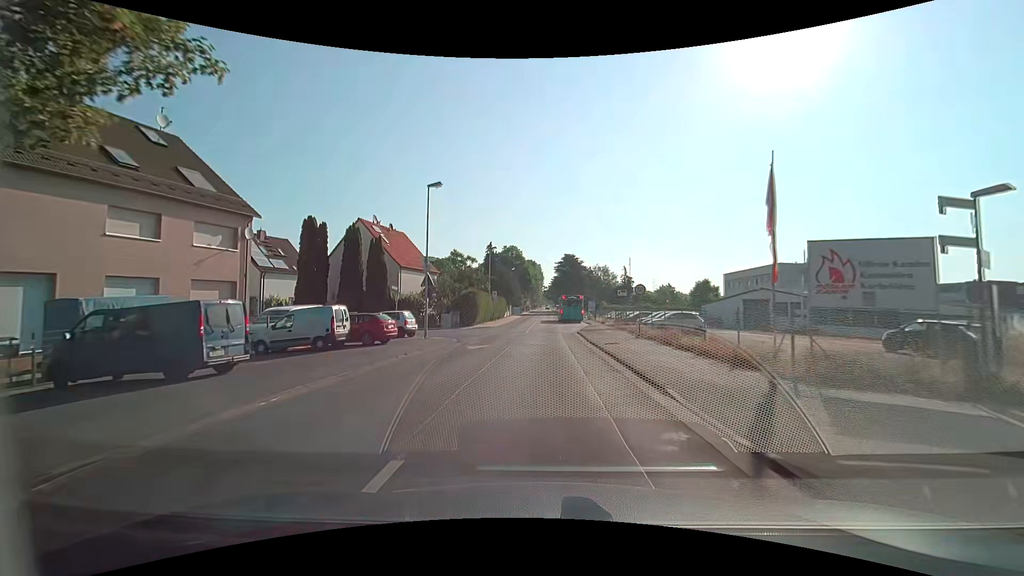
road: unclassified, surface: asphalt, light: Day
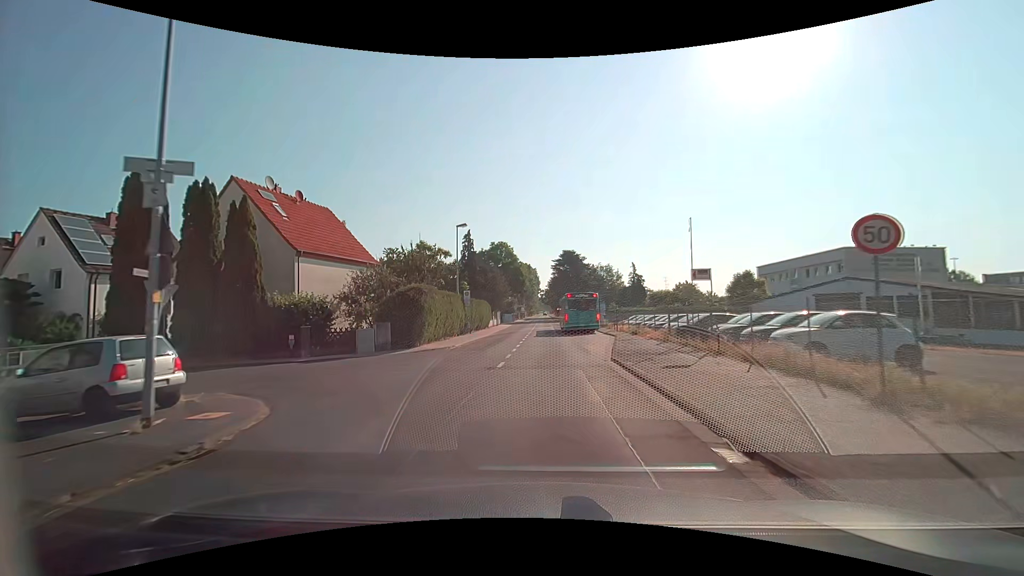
(+0.4, +18.5) m; +1°
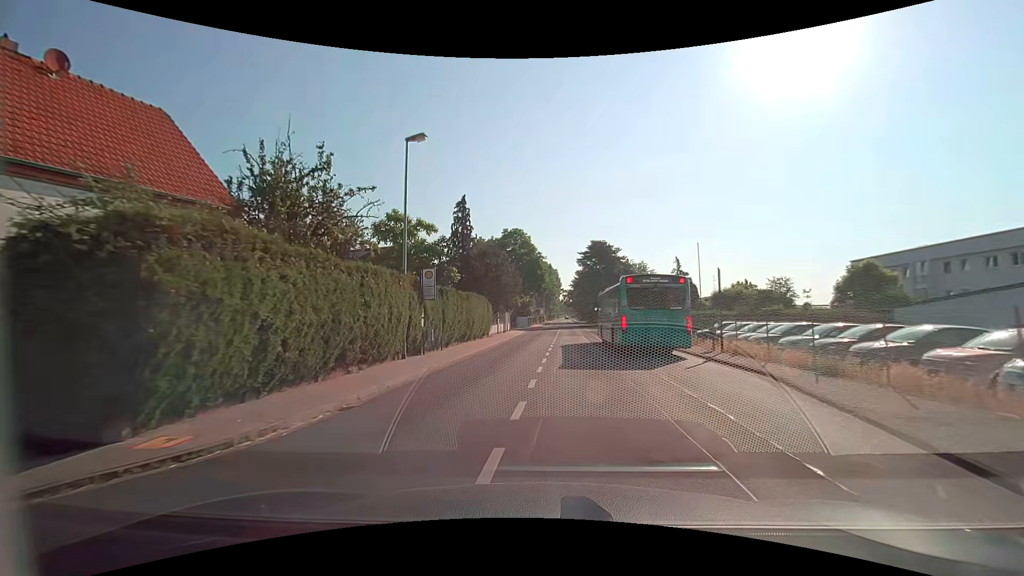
(-0.3, +18.7) m; -2°
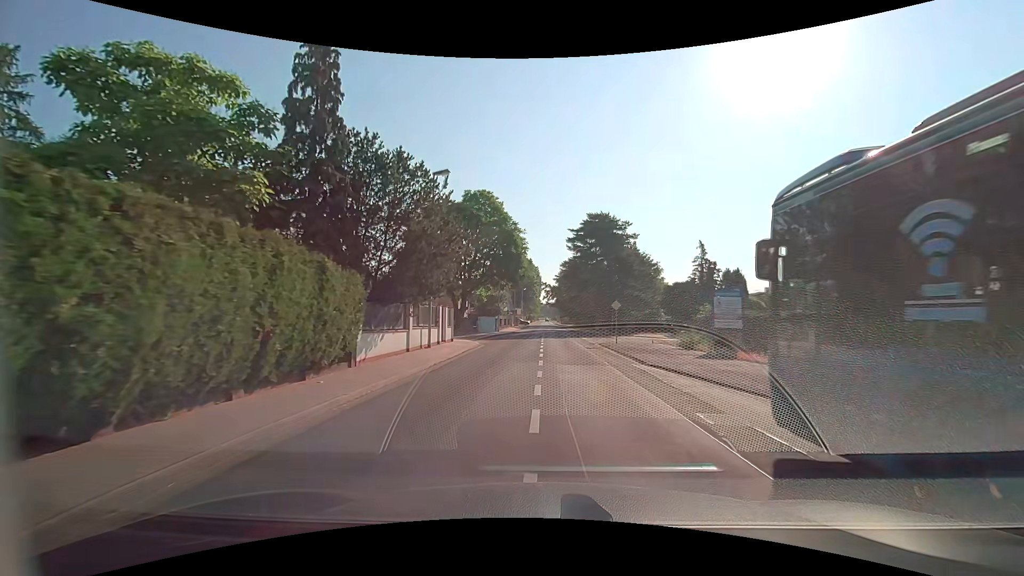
(+0.2, +24.9) m; +2°
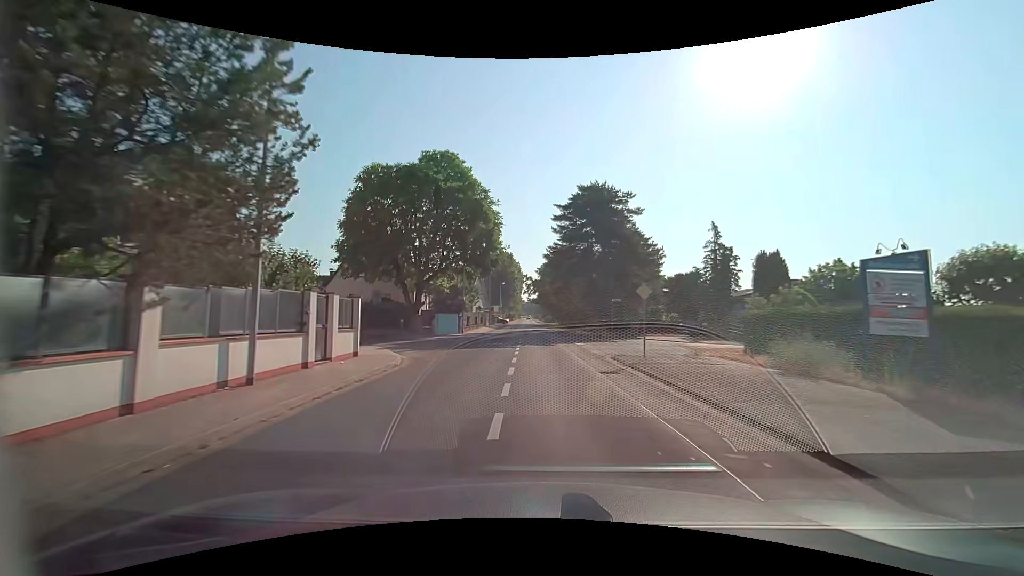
(+0.2, +12.8) m; +2°
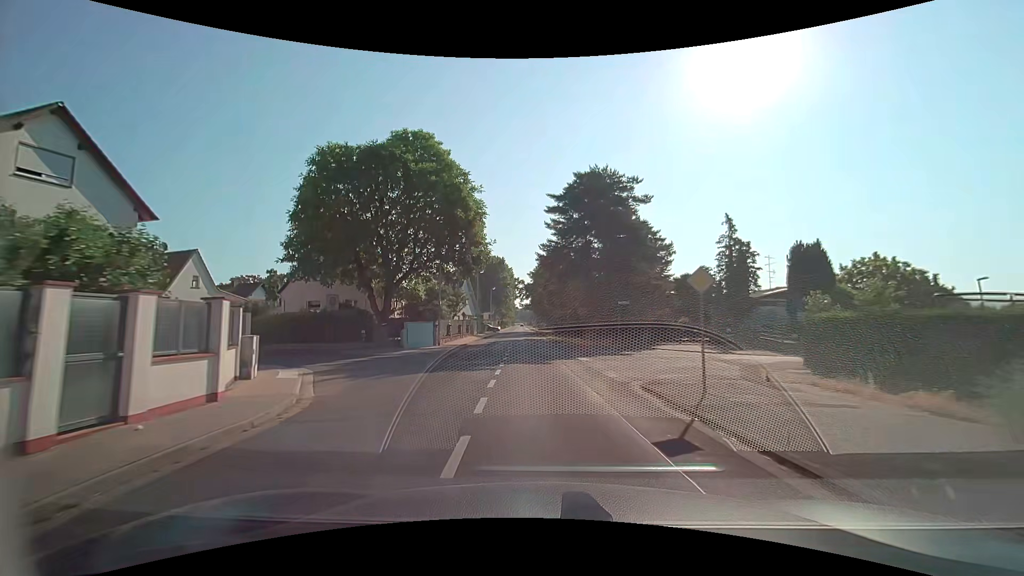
(+0.1, +6.9) m; +1°
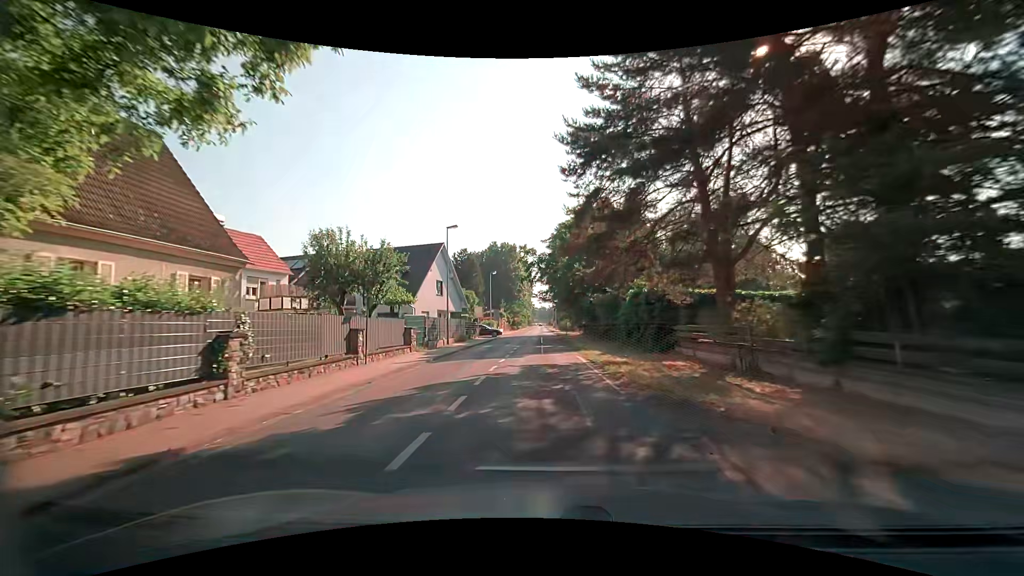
(-0.8, +30.3) m; -3°
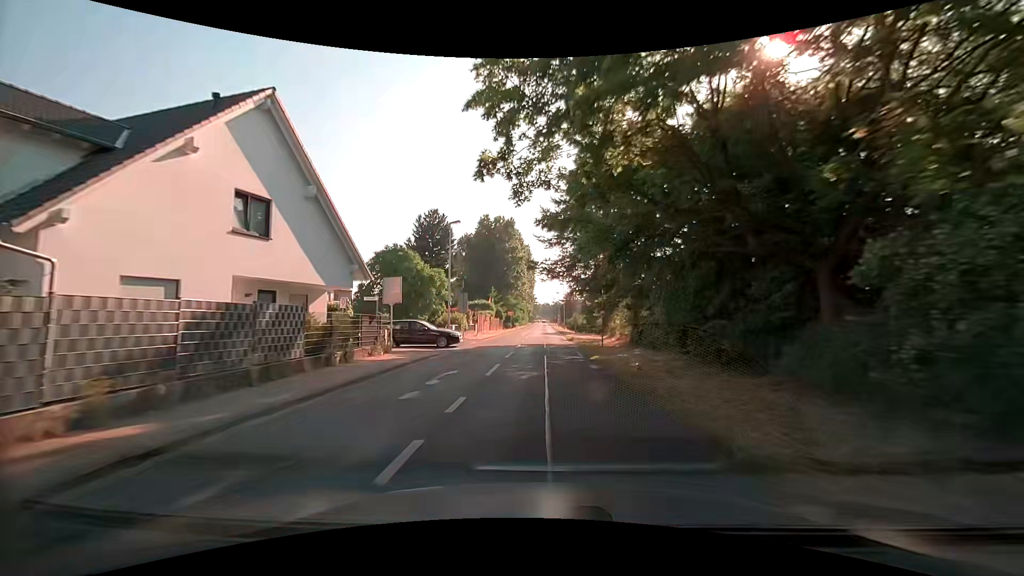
(-0.4, +31.1) m; -1°
(0, +10) (0, +20) (0, +30) (0, +40) (0, +50) (0, +60) (0, +70) (0, +80) (0, +90) (0, +100) m
